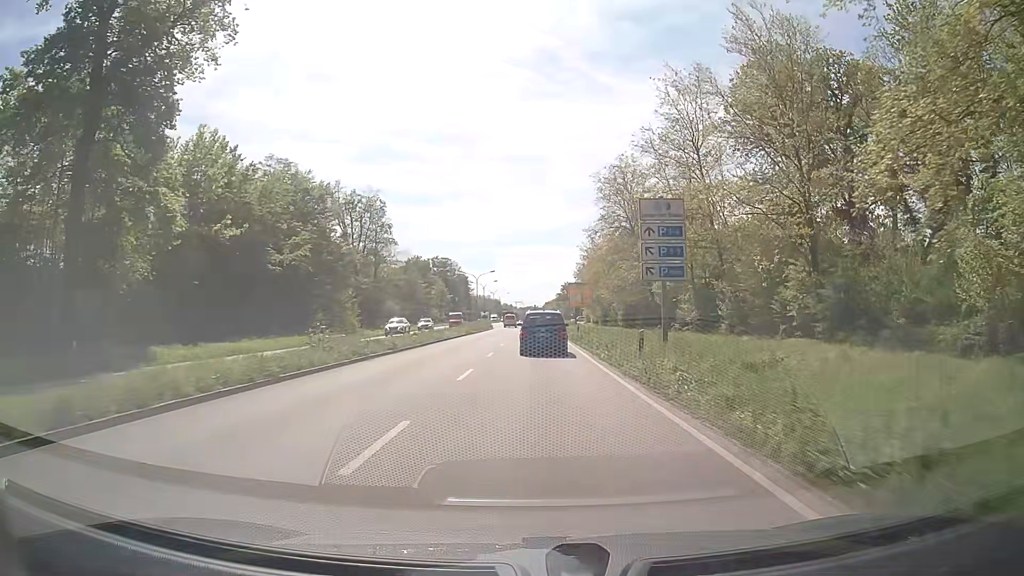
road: primary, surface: asphalt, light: Day
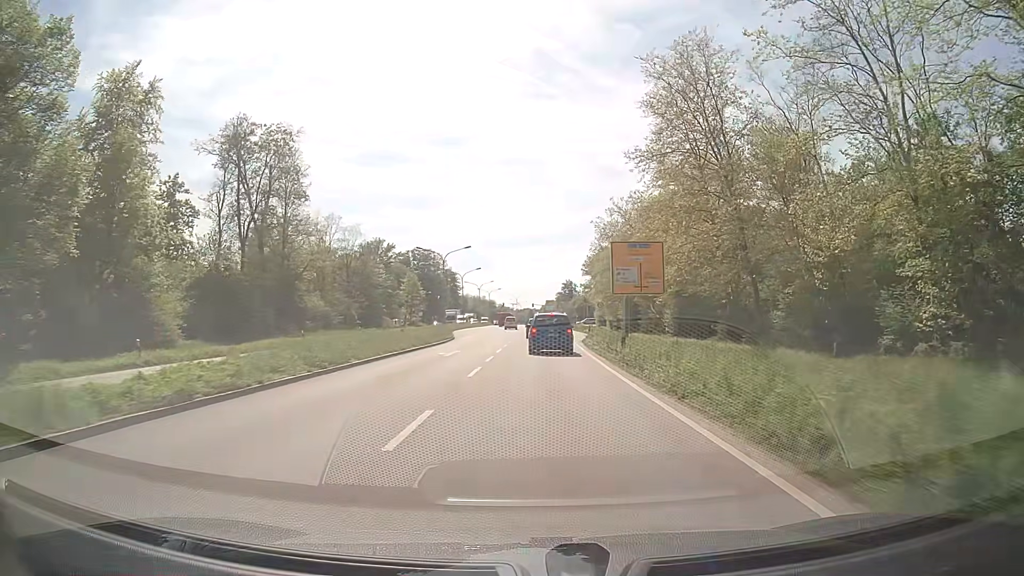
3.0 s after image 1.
(+0.4, +44.7) m; +1°
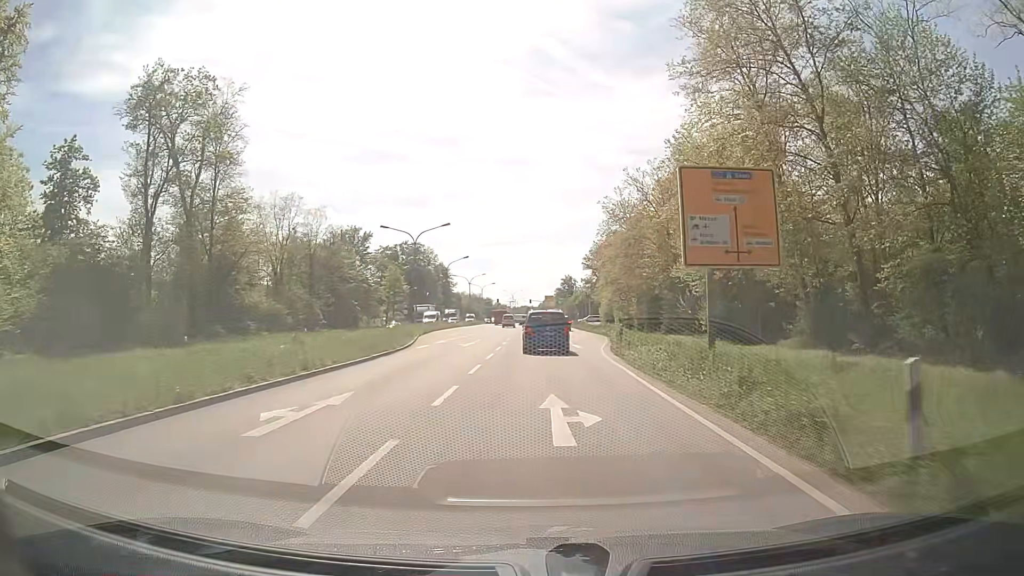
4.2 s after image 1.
(+0.1, +17.7) m; 0°
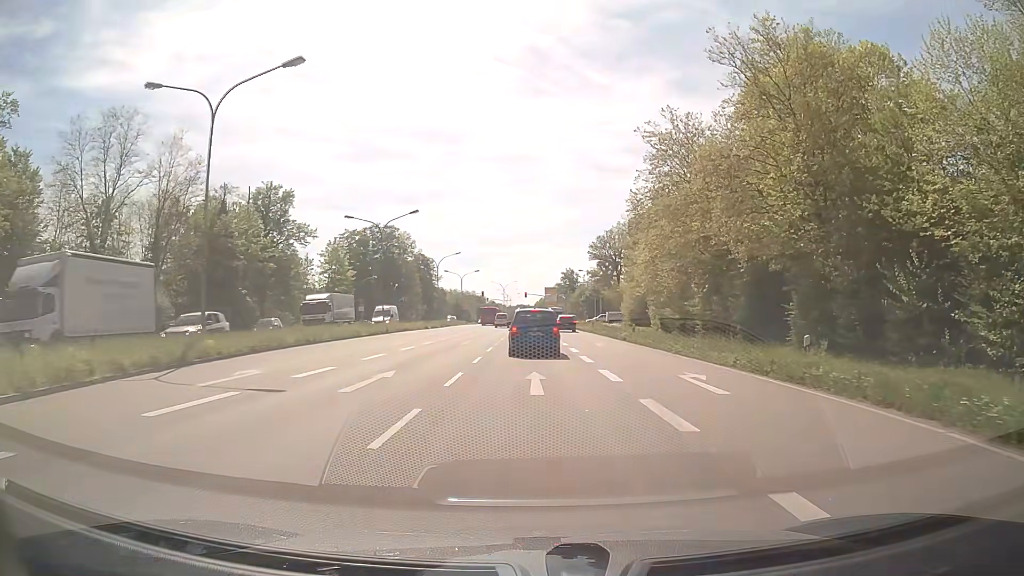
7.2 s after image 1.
(+0.1, +40.6) m; 0°
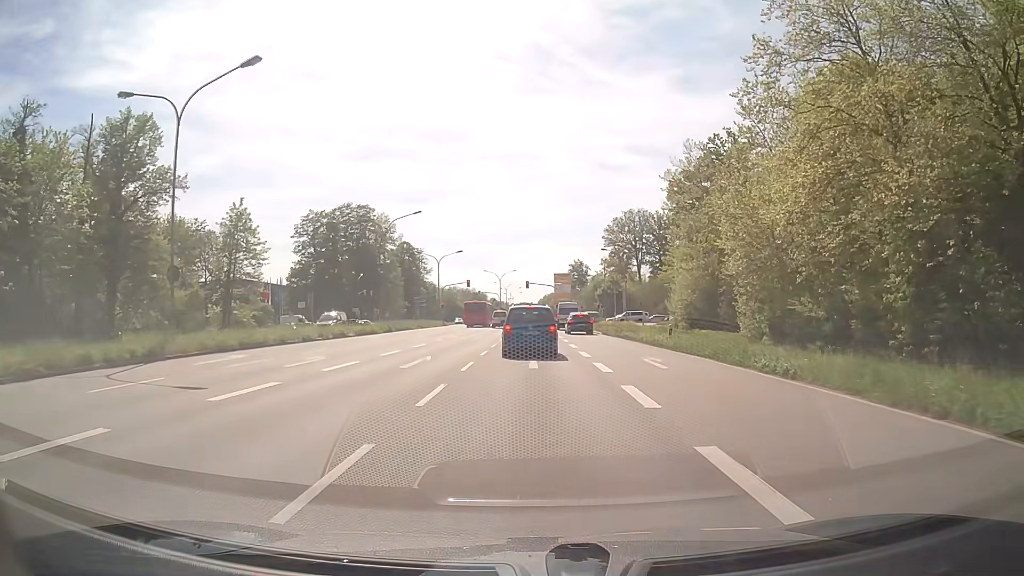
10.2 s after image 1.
(-0.1, +34.6) m; -1°
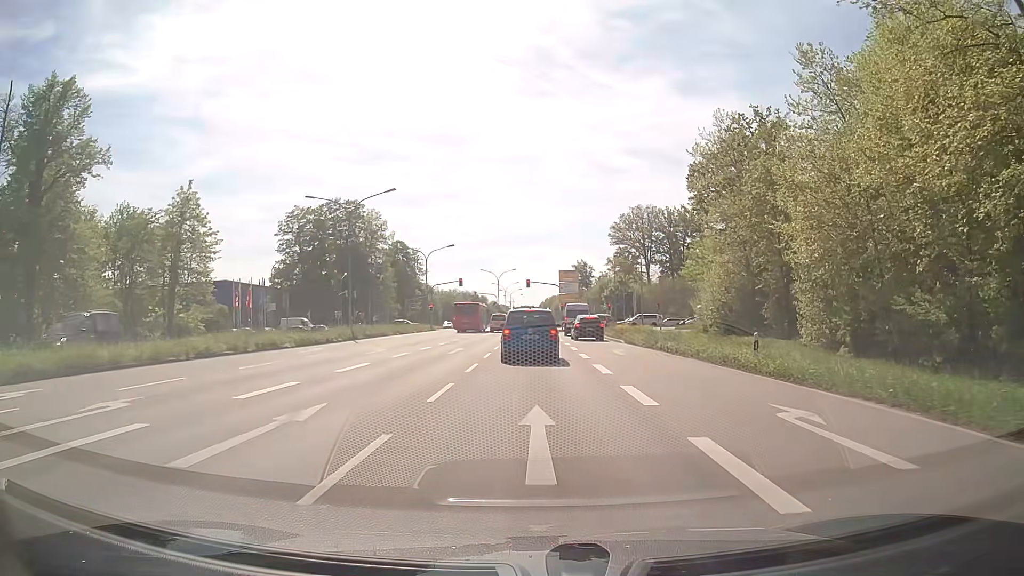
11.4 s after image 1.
(+0.1, +11.3) m; 0°
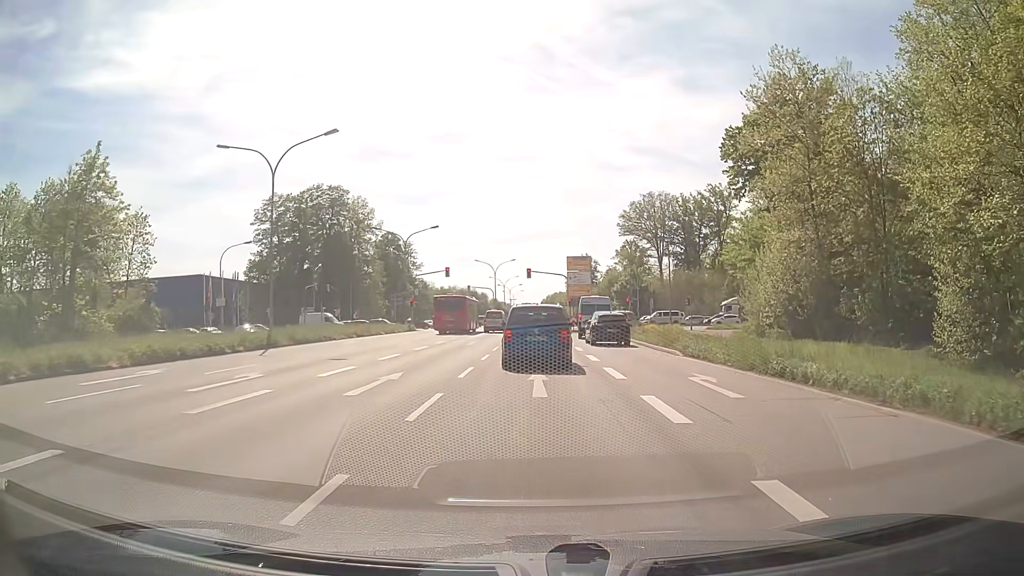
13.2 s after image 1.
(+0.1, +14.2) m; 0°
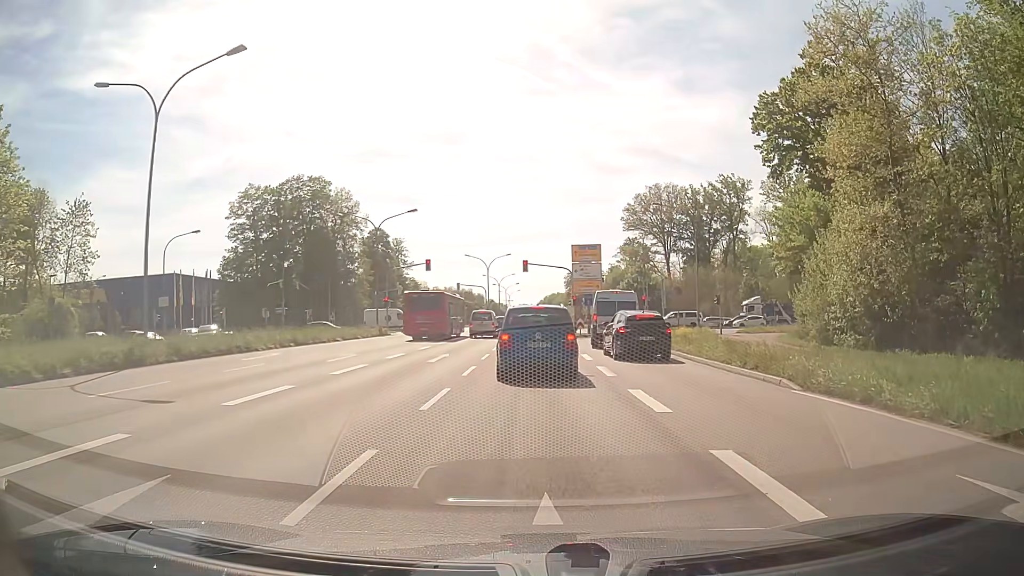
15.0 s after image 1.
(0.0, +10.7) m; +1°
